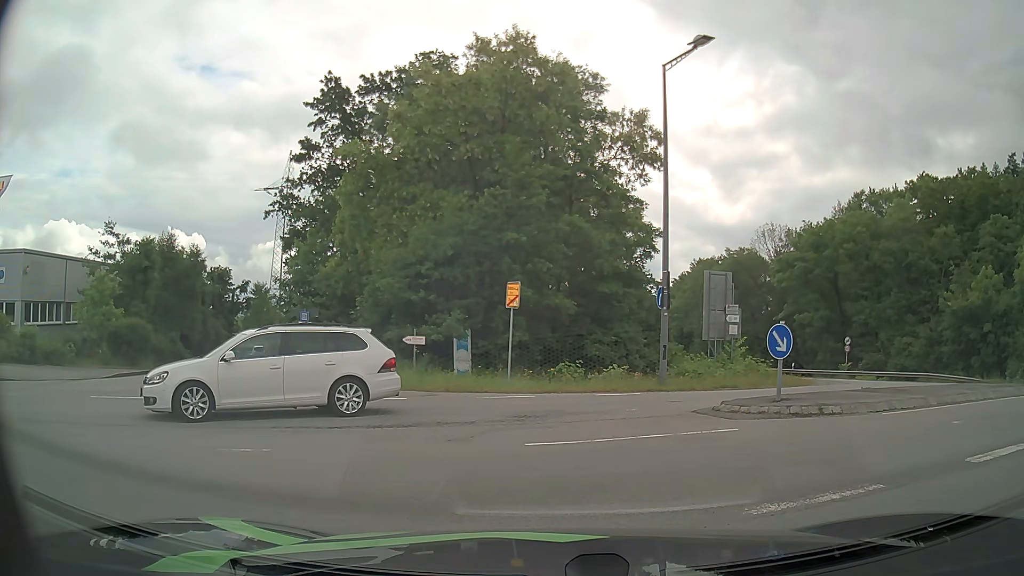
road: residential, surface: asphalt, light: Day
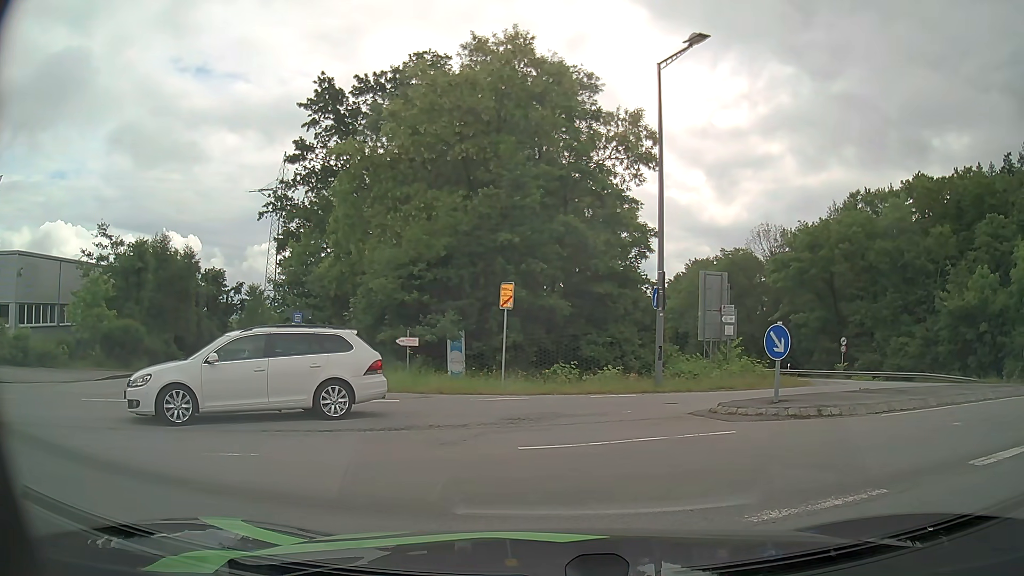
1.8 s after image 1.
(0.0, +0.2) m; 0°
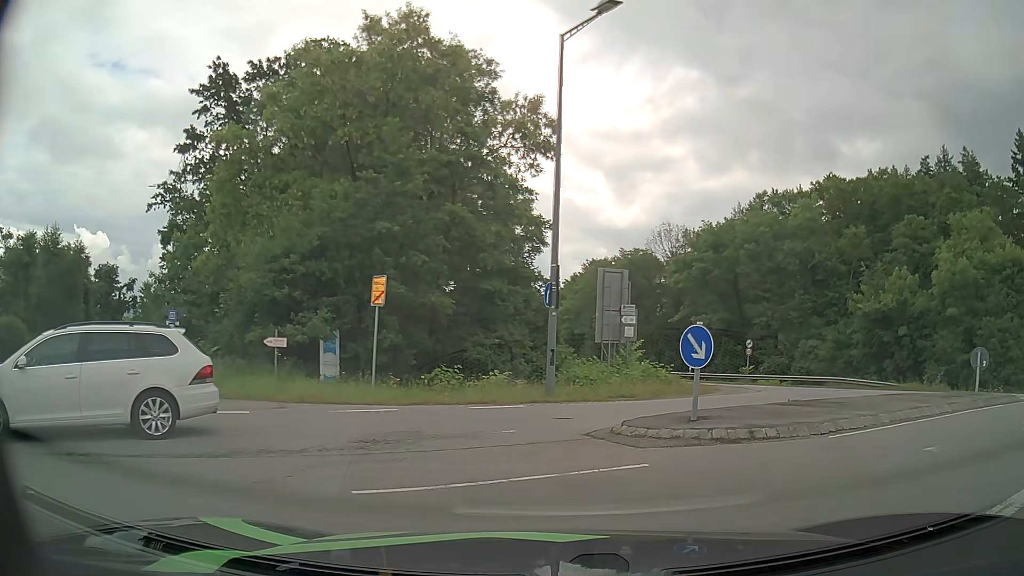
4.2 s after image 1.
(+0.2, +2.4) m; +11°
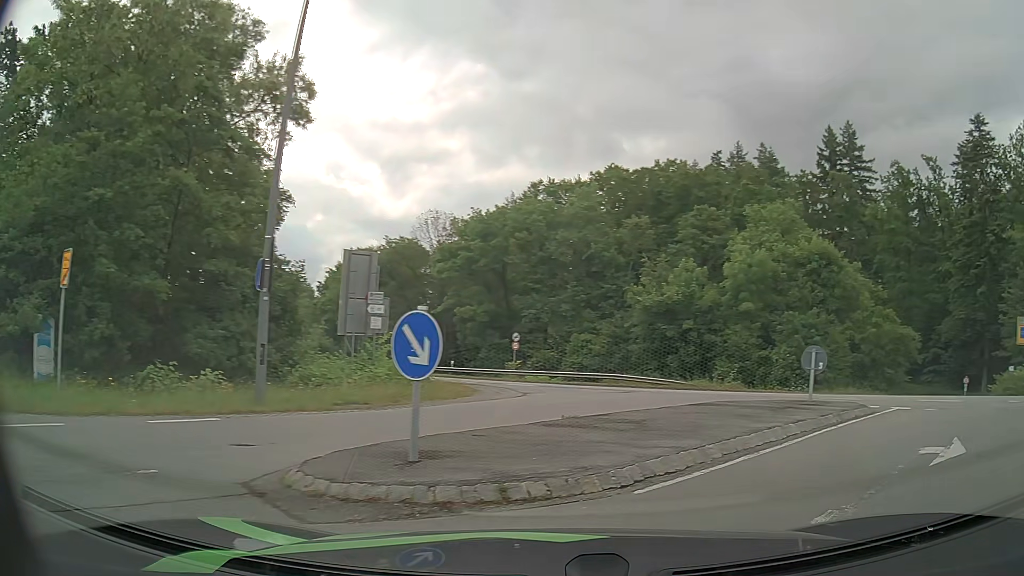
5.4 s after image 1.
(+0.6, +3.6) m; +20°
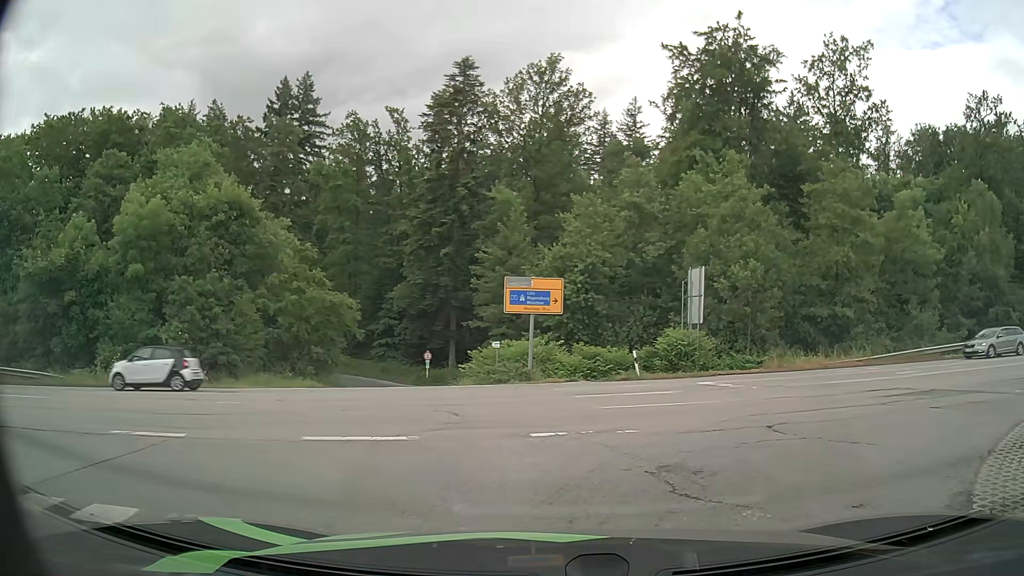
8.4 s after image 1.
(+5.2, +9.3) m; +47°
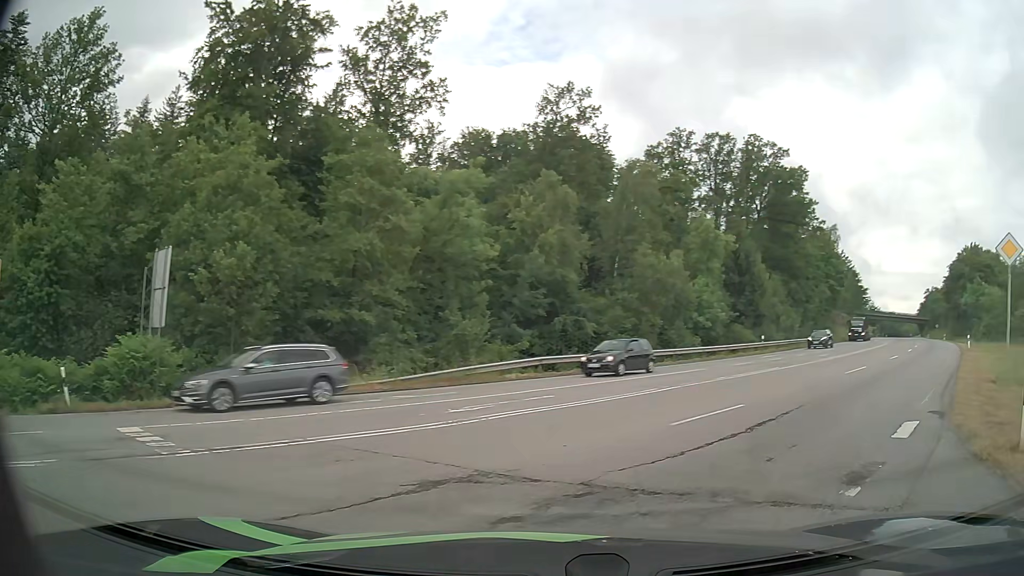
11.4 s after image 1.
(+2.7, +8.7) m; +38°
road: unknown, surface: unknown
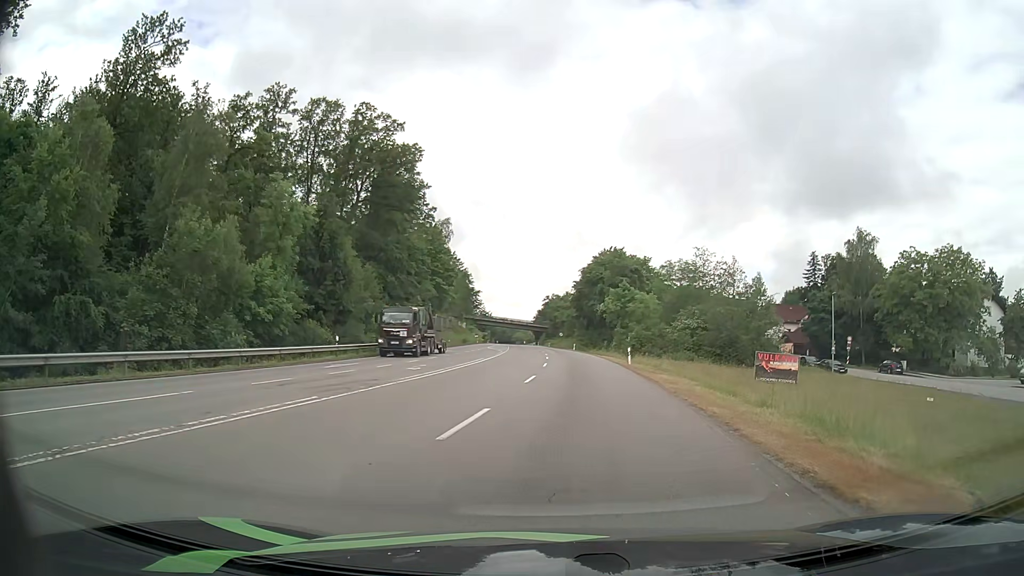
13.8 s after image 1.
(+5.5, +12.5) m; +36°
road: secondary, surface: asphalt
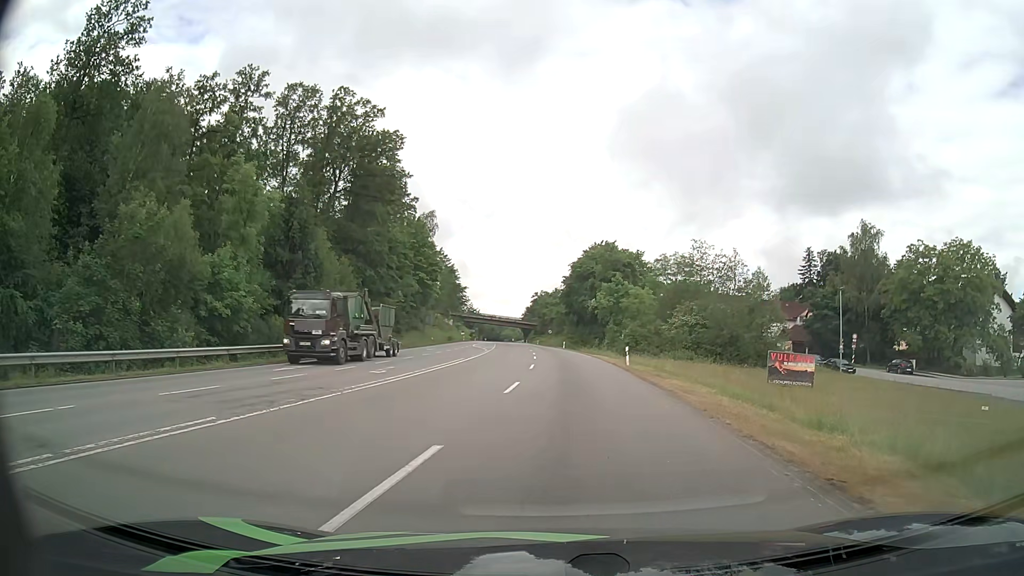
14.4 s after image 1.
(0.0, +4.6) m; +1°
